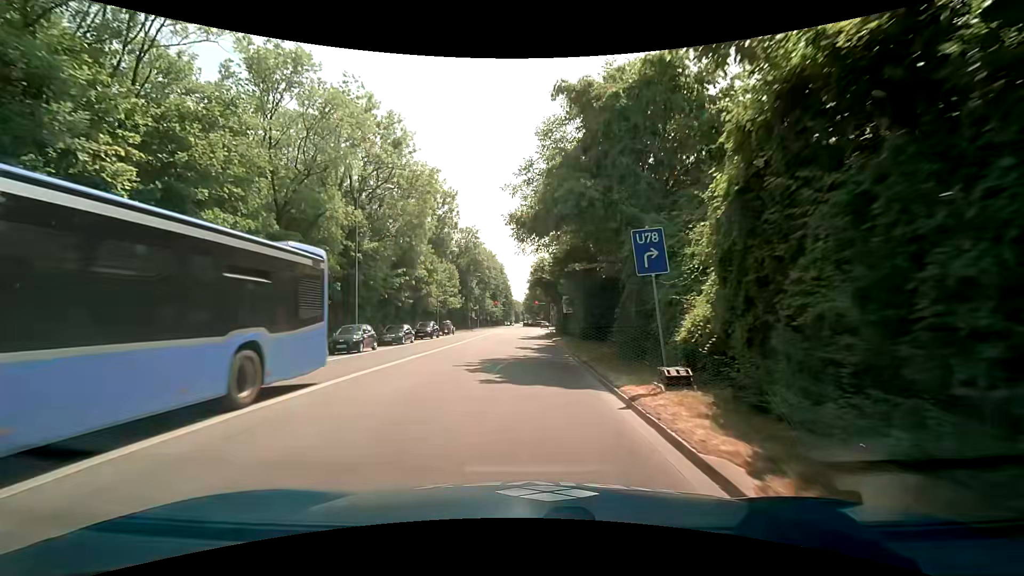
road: secondary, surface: asphalt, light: Day
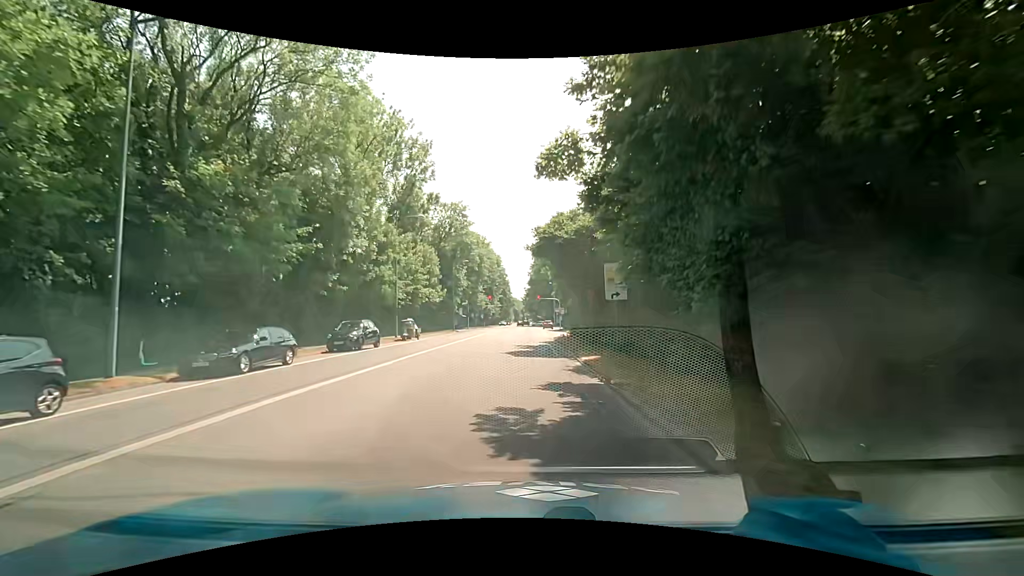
(-0.1, +19.2) m; 0°
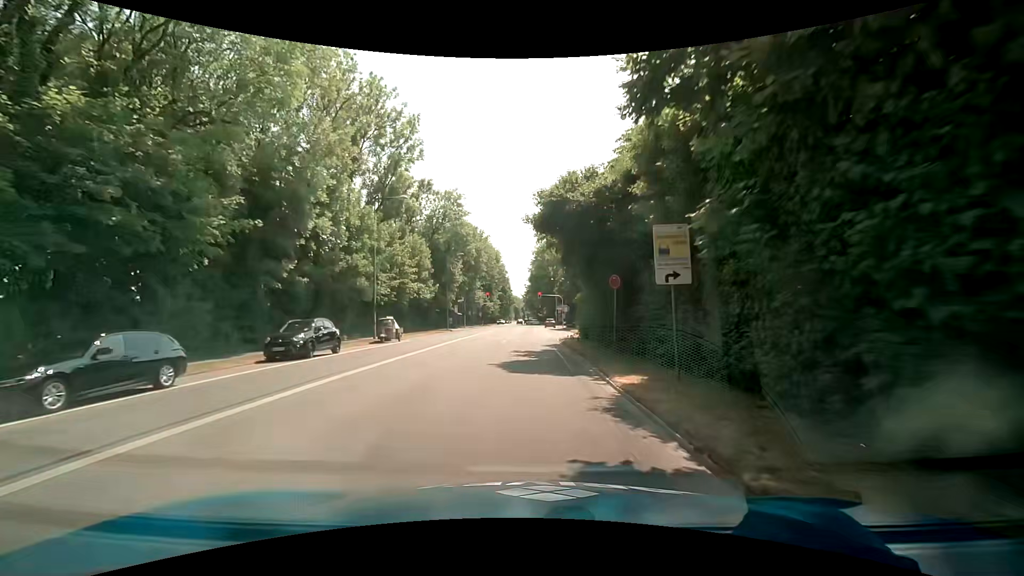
(-0.1, +6.1) m; -2°
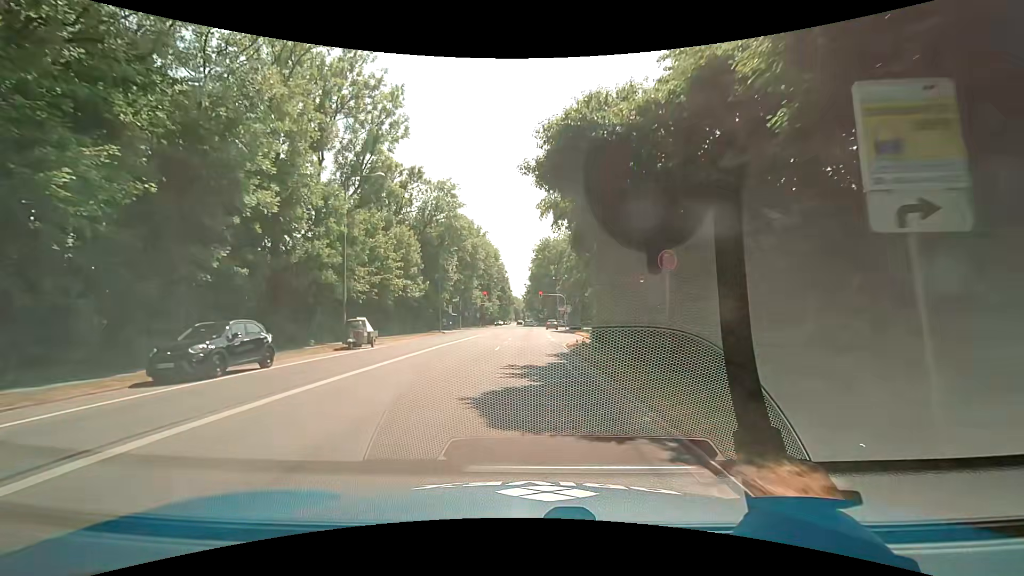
(+0.1, +6.0) m; 0°
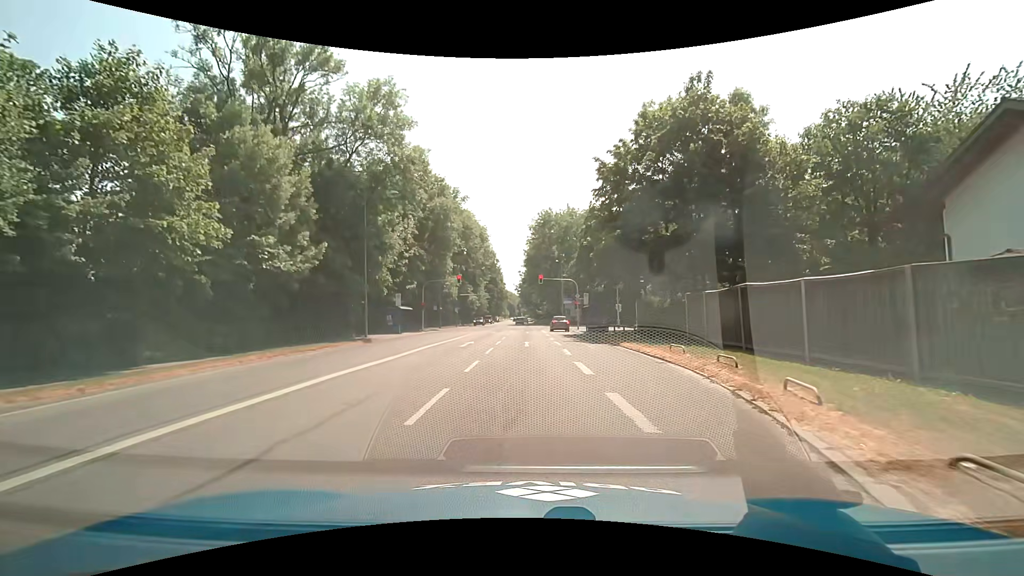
(+0.8, +27.0) m; +2°
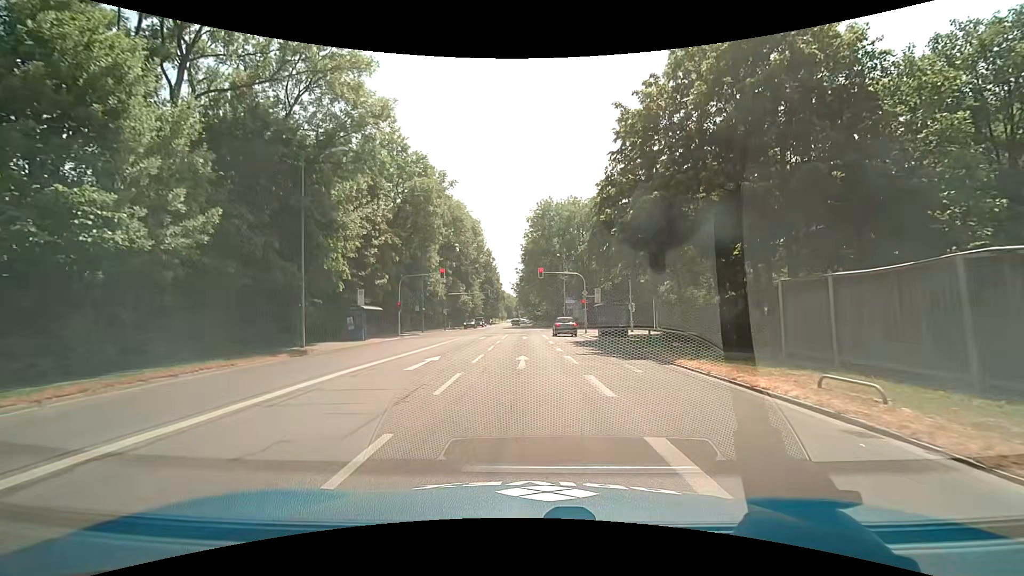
(0.0, +9.5) m; 0°
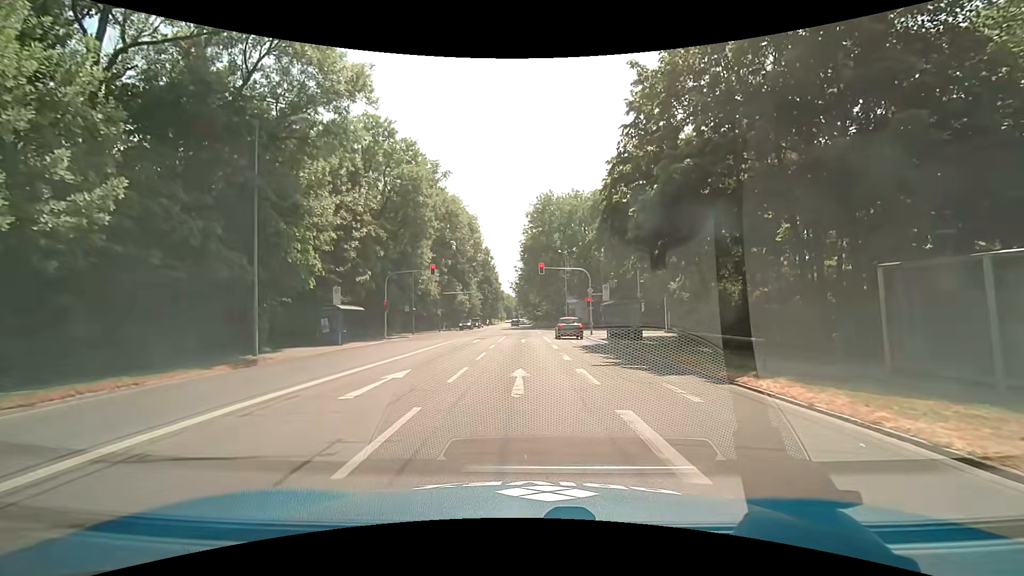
(0.0, +4.4) m; 0°
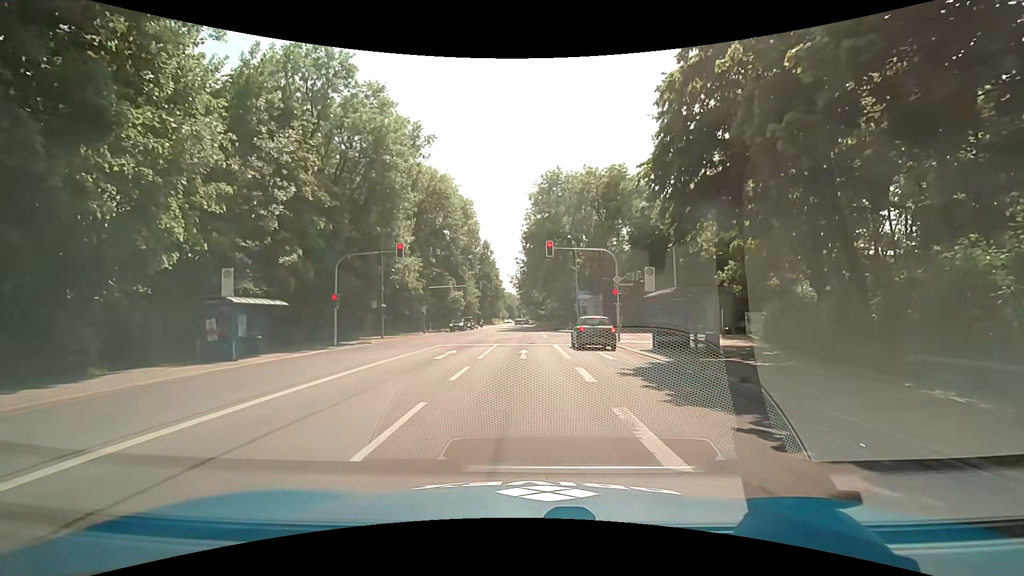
(0.0, +11.6) m; 0°
(0, +10) (0, +20) (0, +30) (0, +40) (0, +50) (0, +60) (0, +70) (0, +80) (0, +90) (0, +100) m
